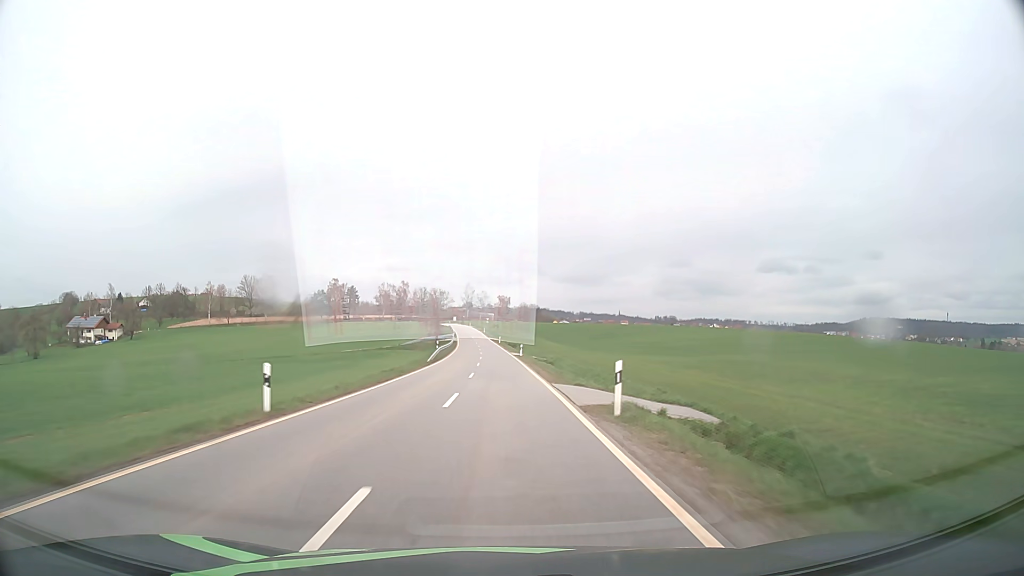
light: Day
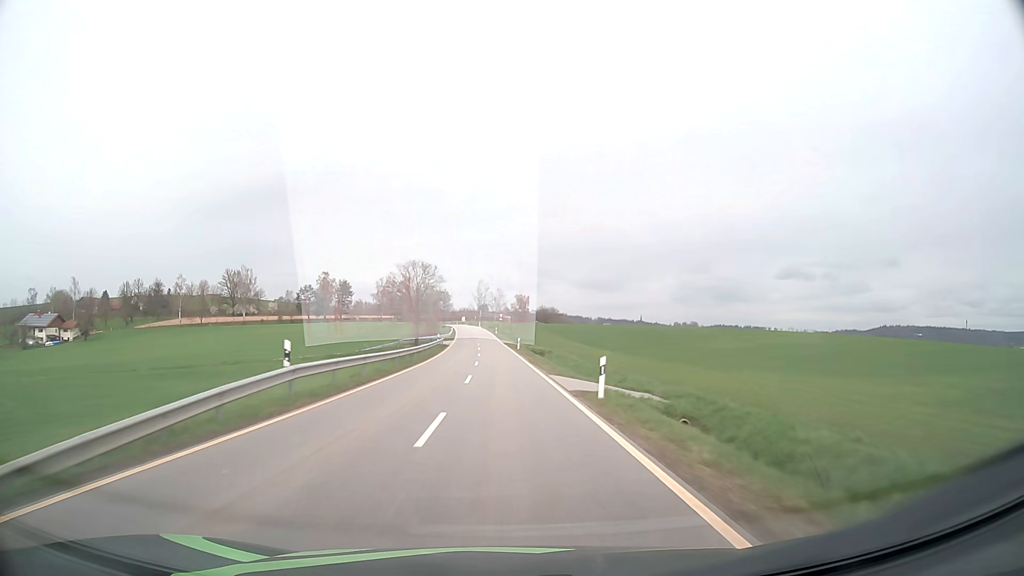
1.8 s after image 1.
(-0.5, +42.5) m; -1°
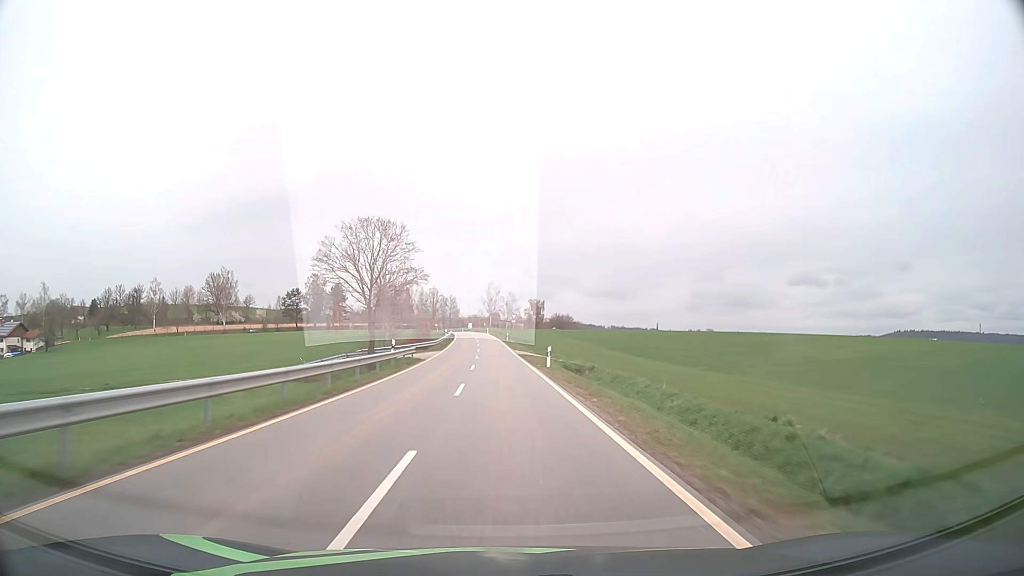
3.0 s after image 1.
(-0.2, +28.7) m; -1°
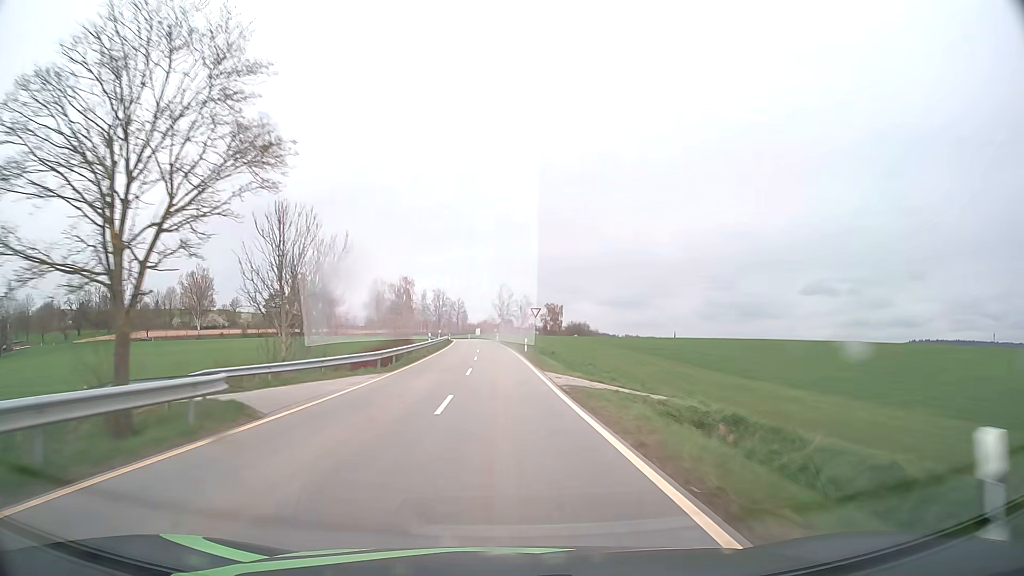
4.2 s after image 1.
(-0.2, +28.6) m; -1°
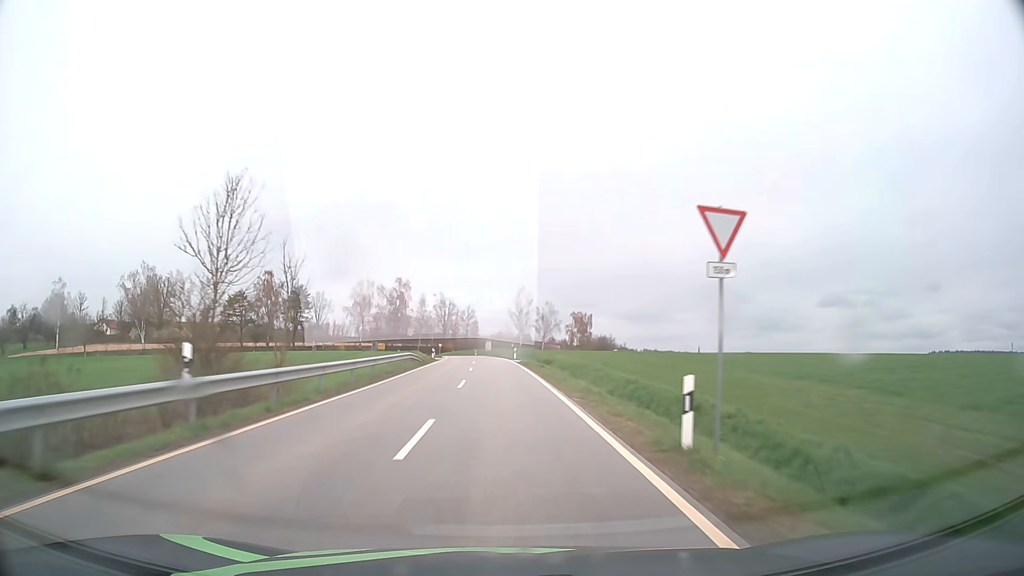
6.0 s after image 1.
(-0.5, +40.9) m; -1°
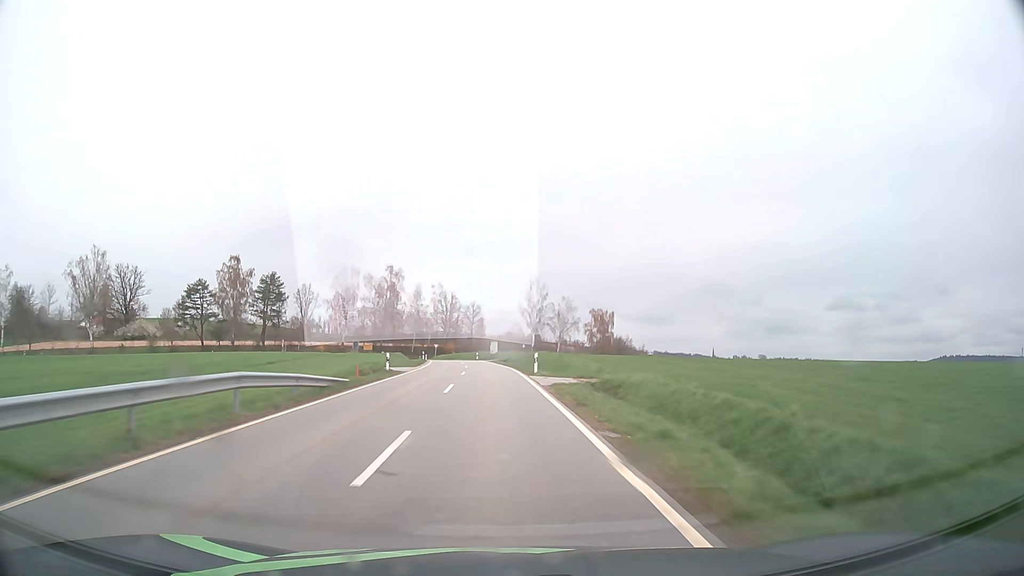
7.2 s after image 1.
(-0.2, +25.6) m; -1°
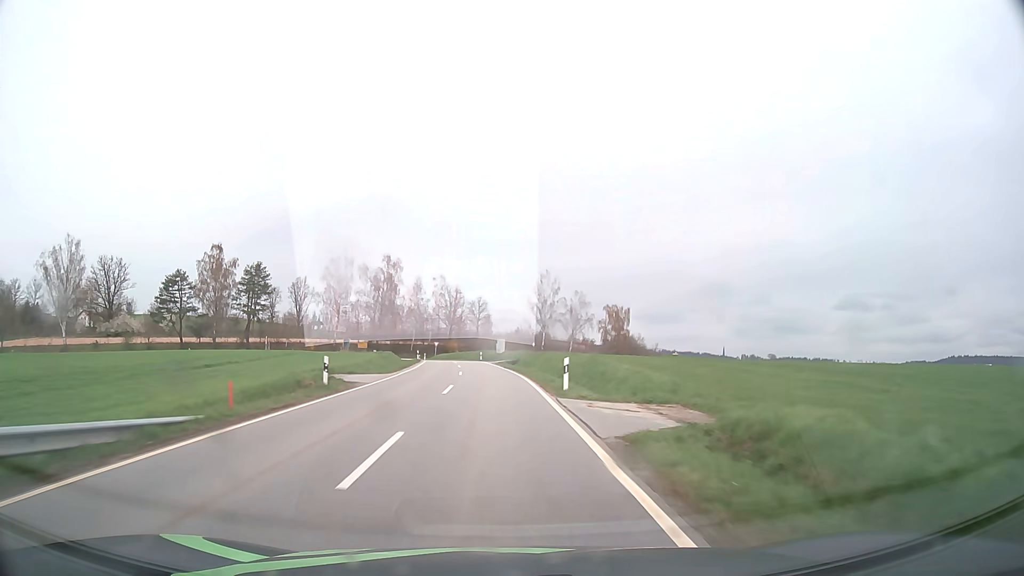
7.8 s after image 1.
(-0.1, +12.3) m; -1°
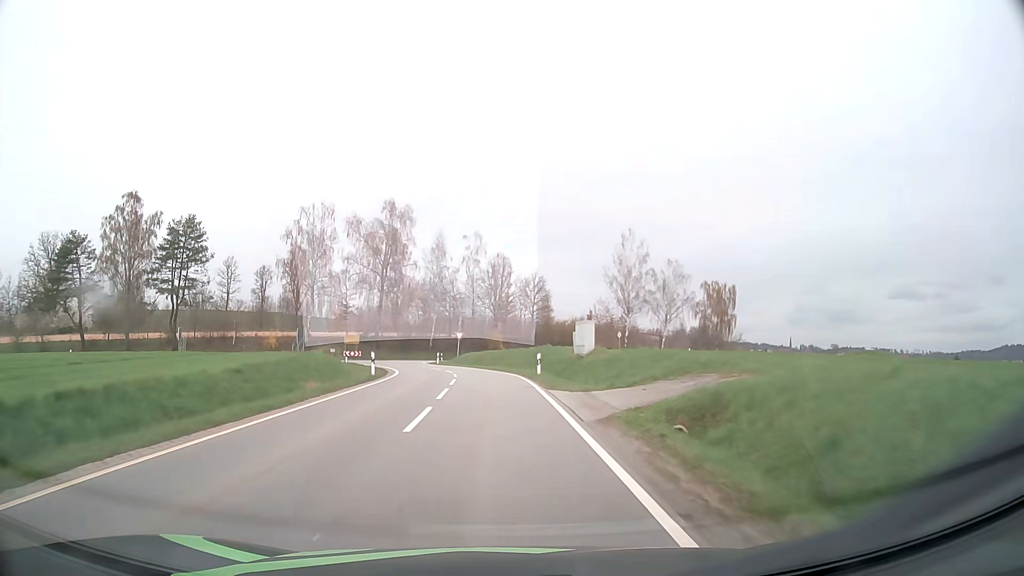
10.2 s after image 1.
(-1.4, +44.8) m; -5°
(0, +10) (0, +20) (-1, +30) (-2, +40) (-5, +50) (-8, +59) (-8, +69) (-2, +77) (+6, +83) (+14, +88) m
